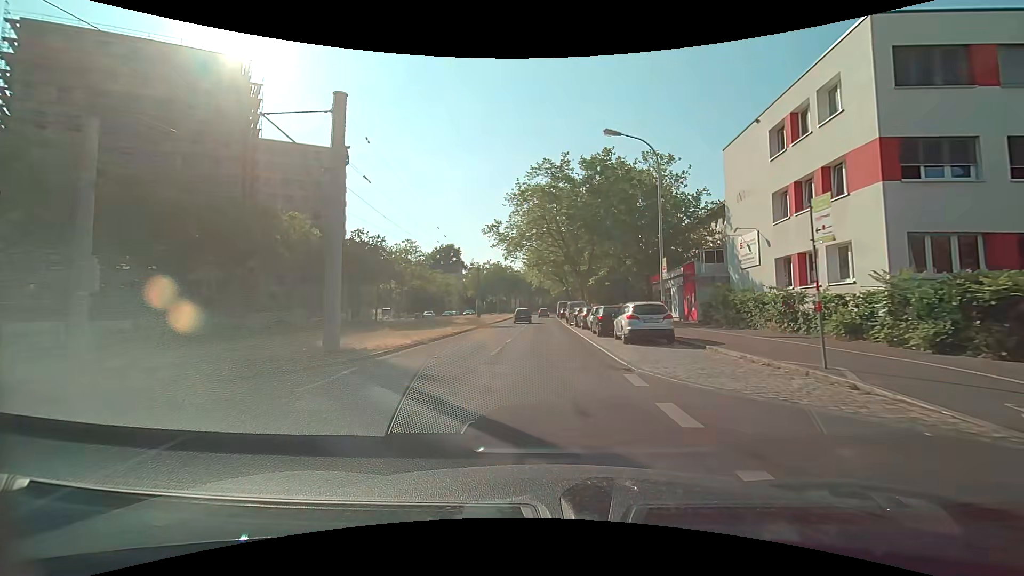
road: tertiary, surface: asphalt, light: Day
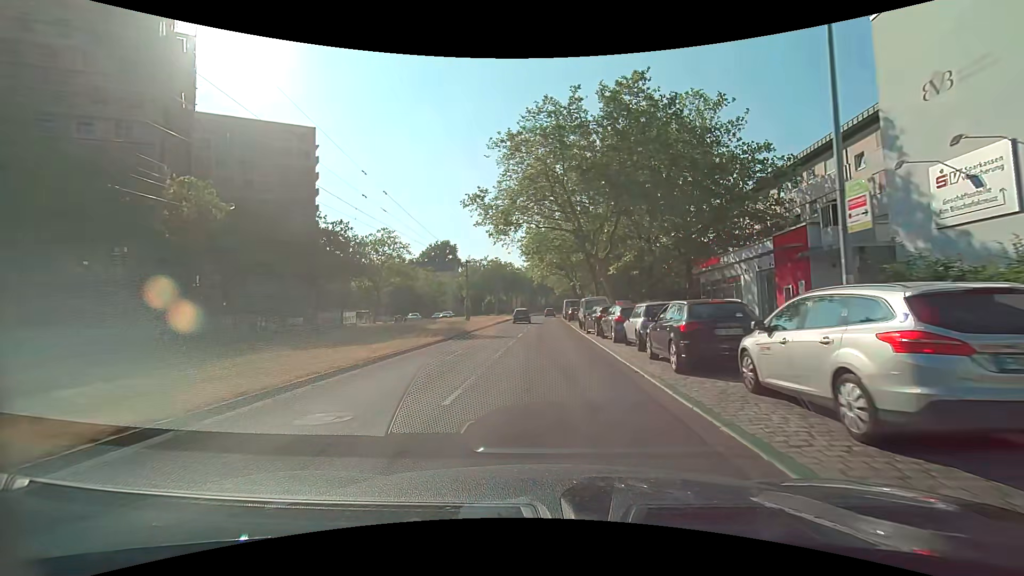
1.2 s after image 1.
(-0.1, +13.2) m; -1°
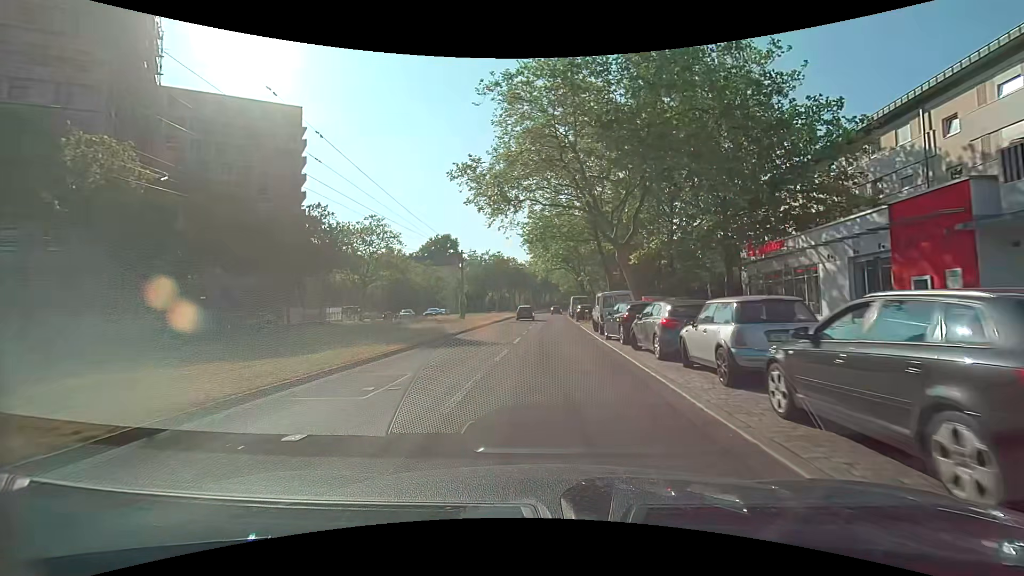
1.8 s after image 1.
(0.0, +6.7) m; 0°
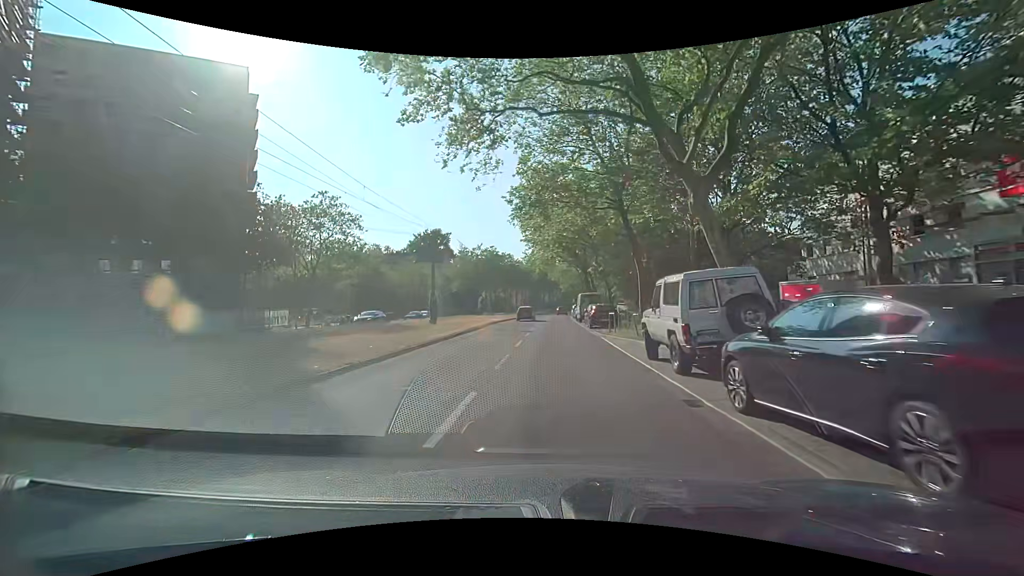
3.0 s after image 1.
(0.0, +13.5) m; 0°
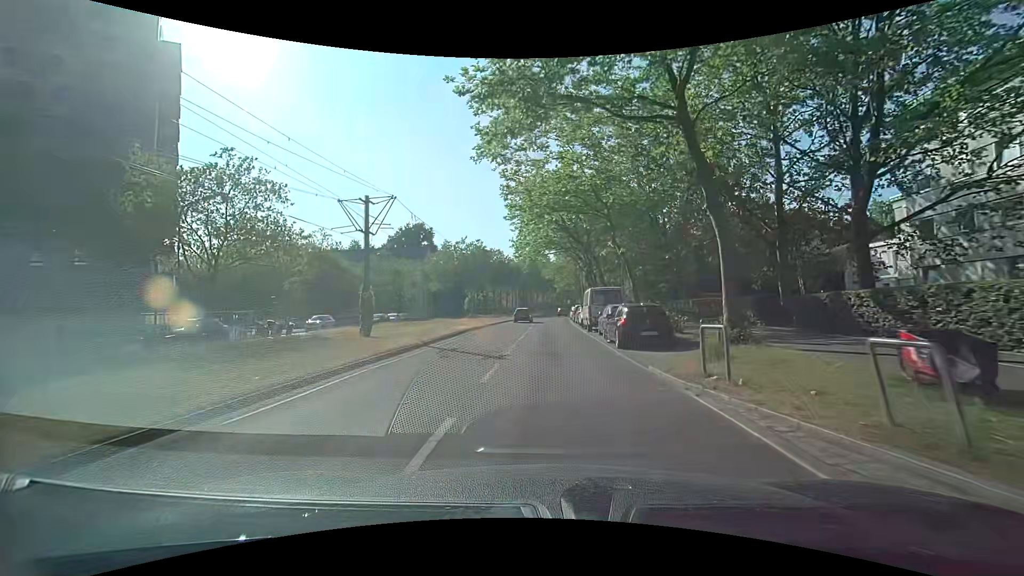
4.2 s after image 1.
(+0.1, +13.6) m; +1°
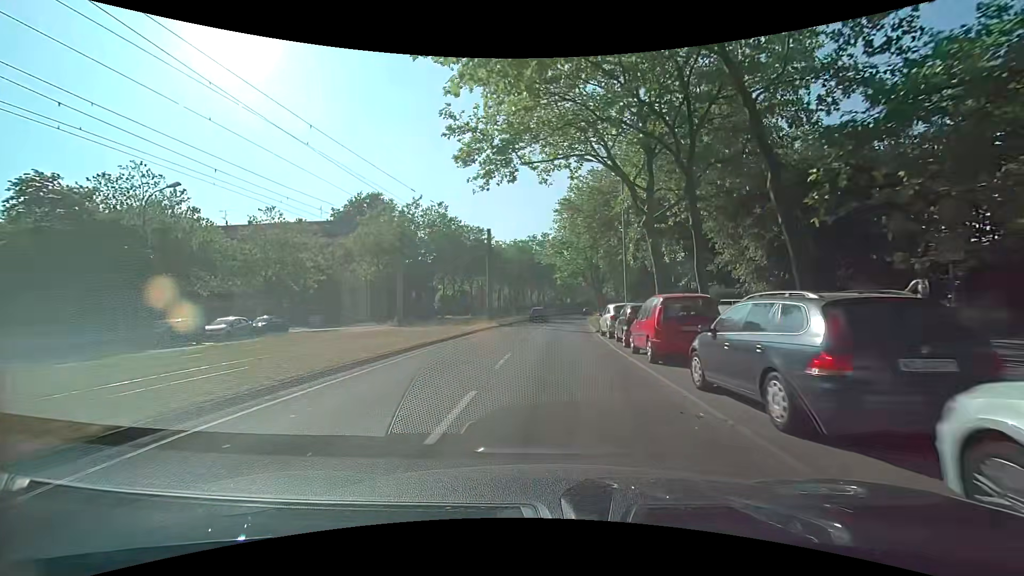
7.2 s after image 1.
(+0.3, +34.7) m; +1°
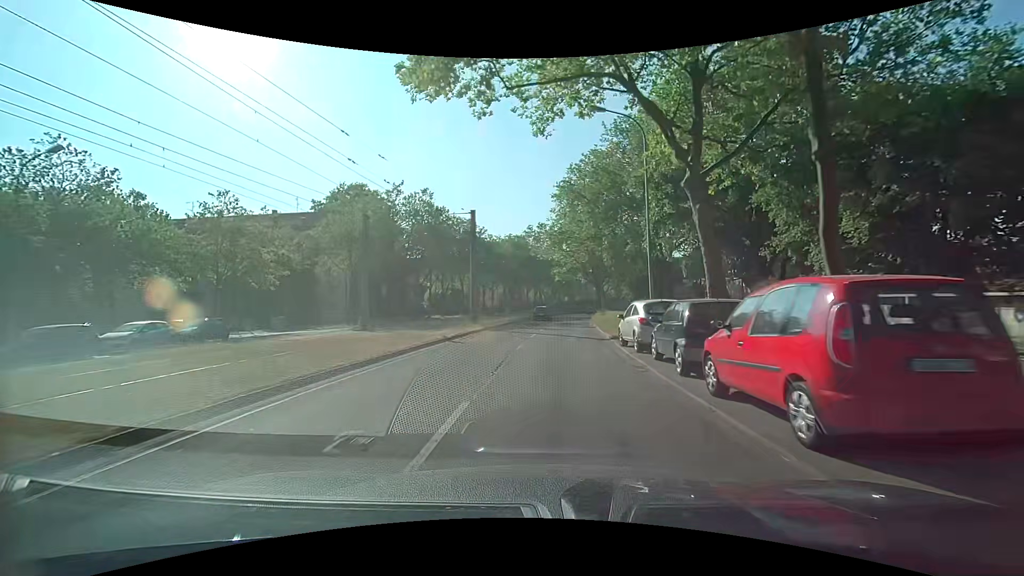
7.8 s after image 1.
(0.0, +7.0) m; 0°
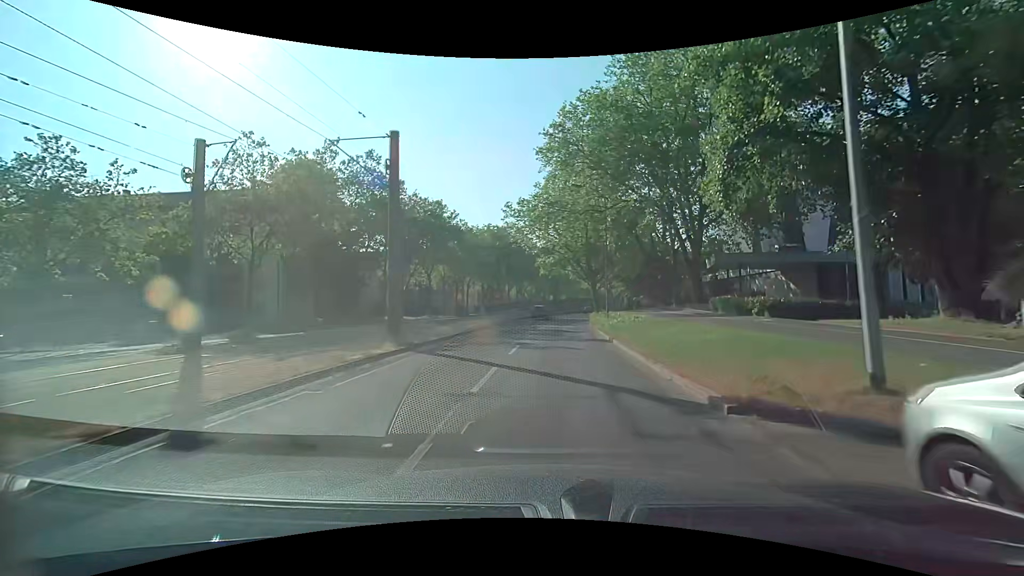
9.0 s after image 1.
(+0.3, +14.1) m; +2°
(0, +10) (+1, +20) (+1, +30) (+2, +40) (+3, +50) (+3, +60) (+4, +70) (+6, +80) (+7, +90) (+9, +100) m
